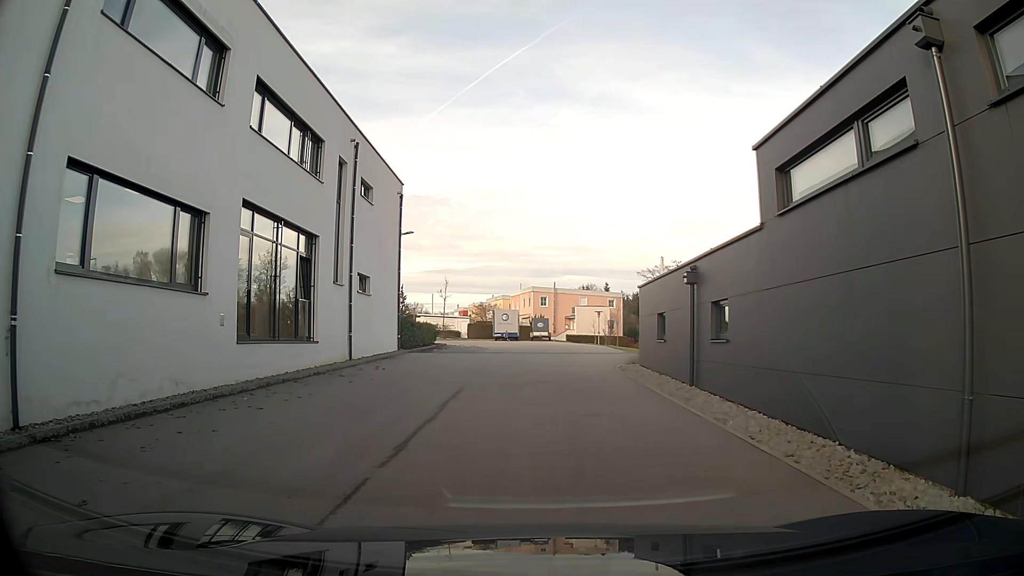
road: secondary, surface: asphalt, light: Day
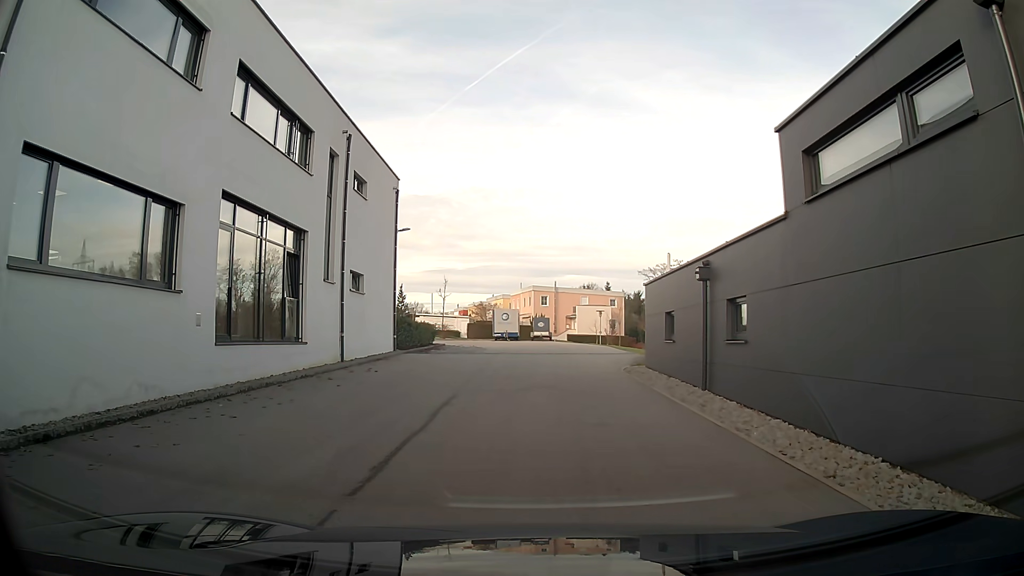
(0.0, +1.1) m; 0°
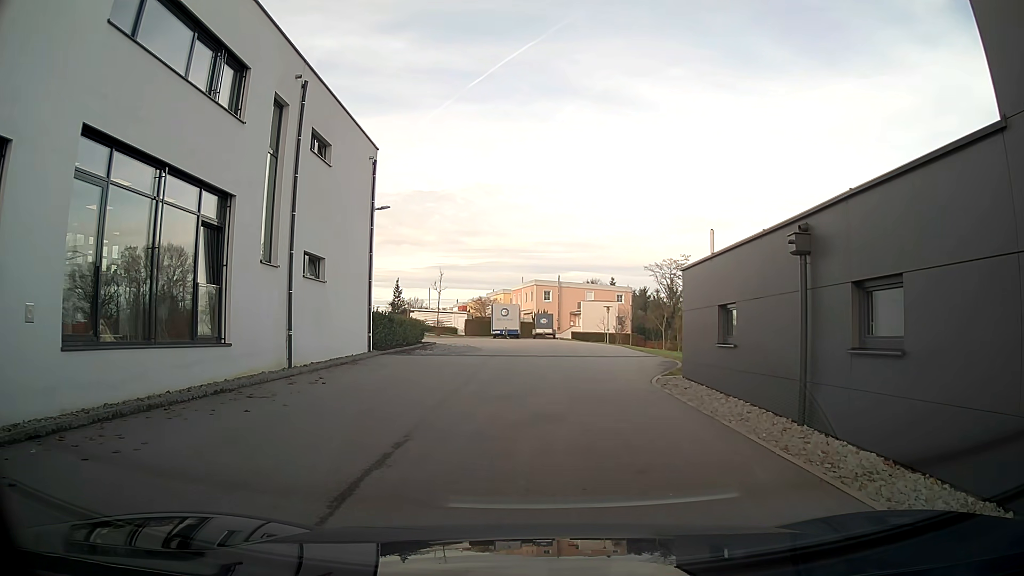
(0.0, +5.1) m; 0°
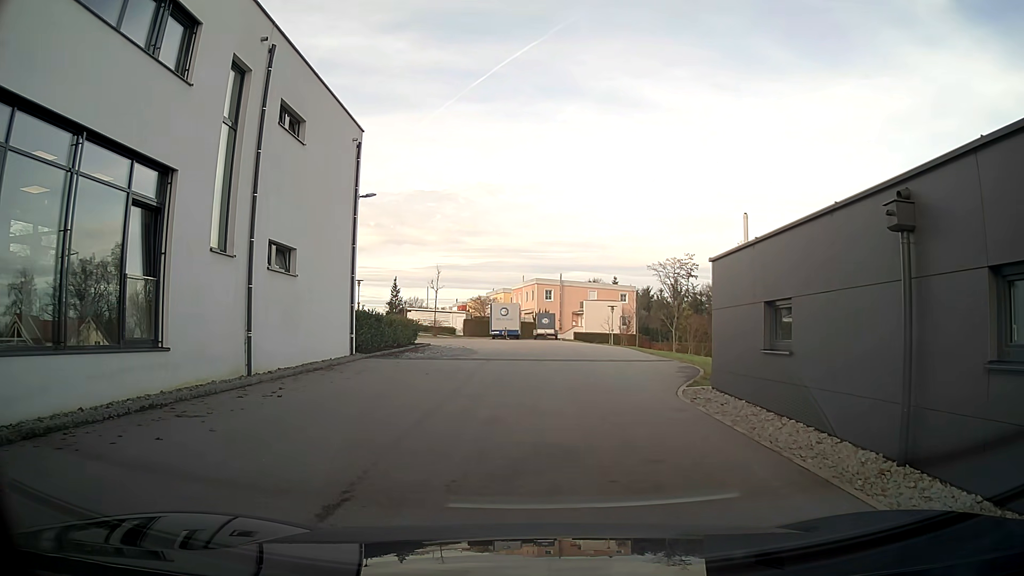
(0.0, +2.6) m; 0°
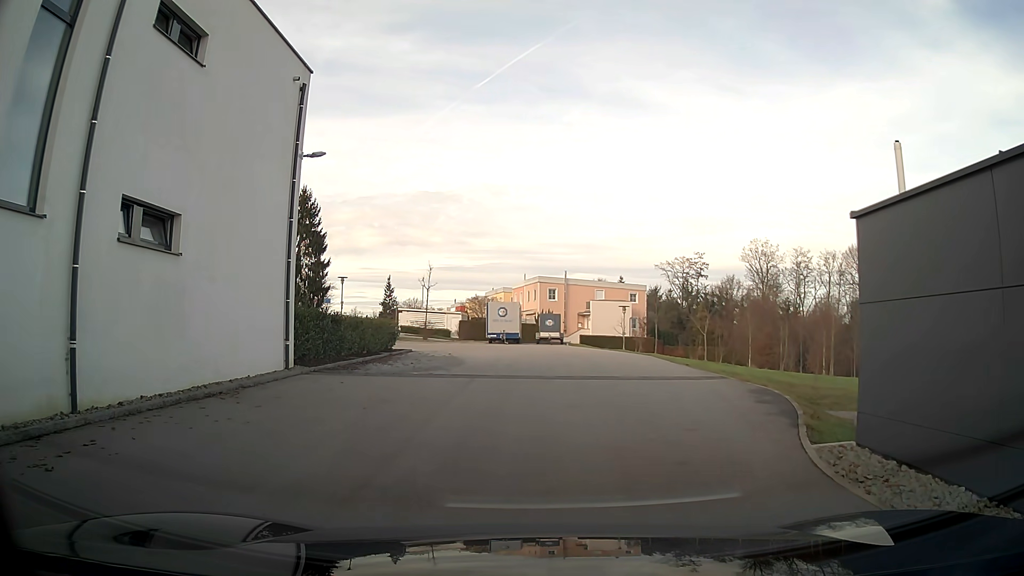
(0.0, +6.3) m; 0°
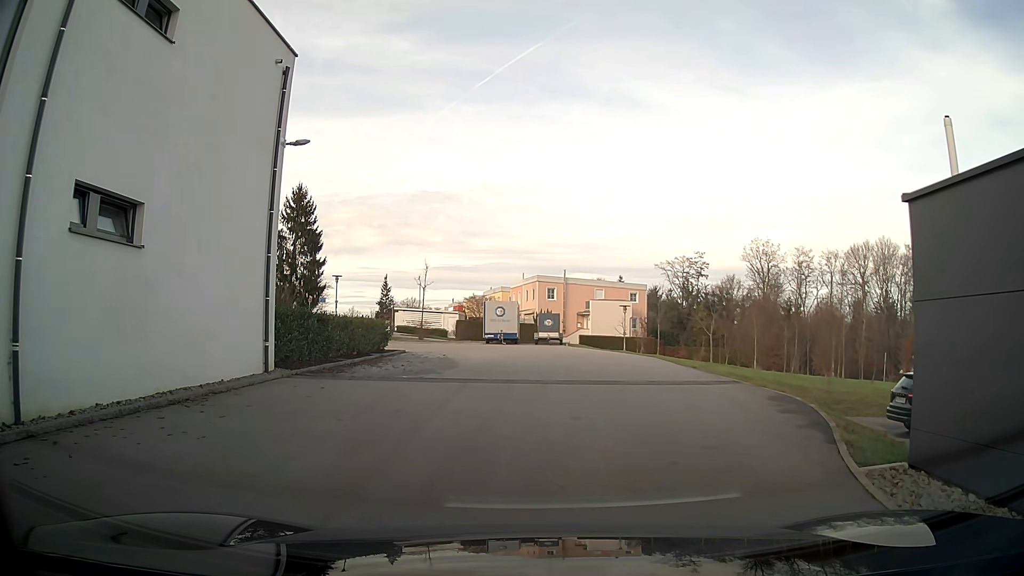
(0.0, +1.2) m; 0°
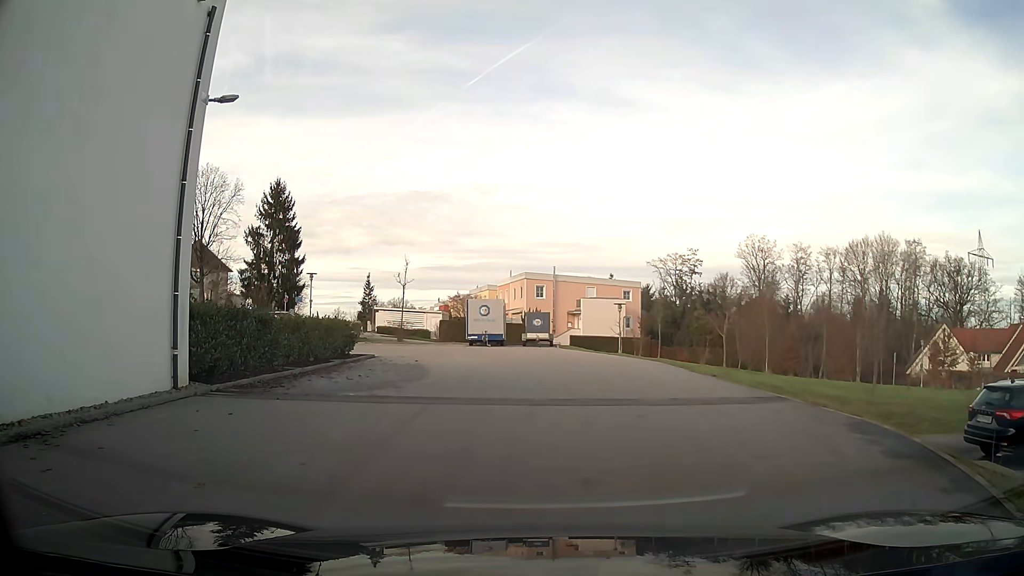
(0.0, +3.7) m; +1°
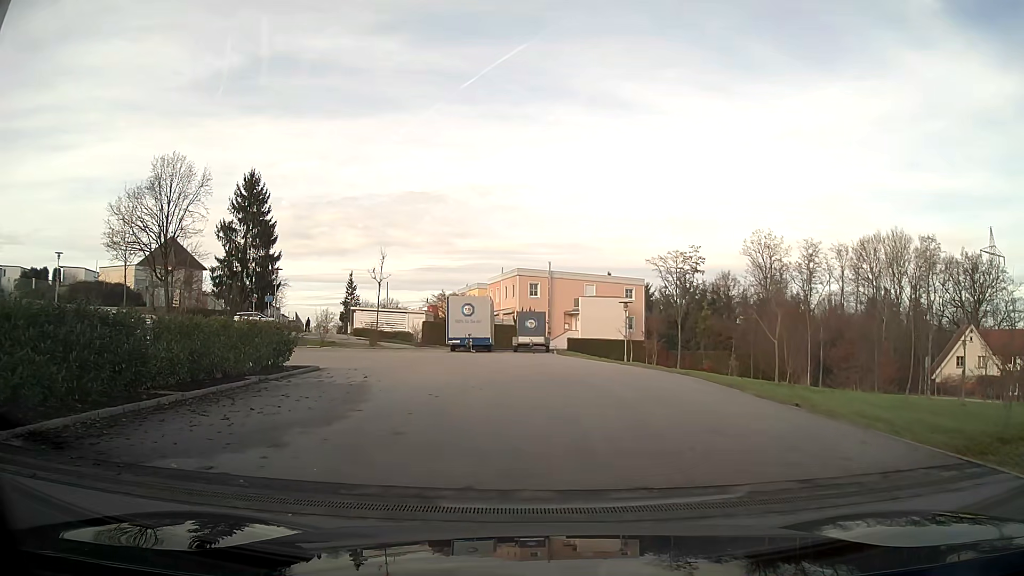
(0.0, +6.2) m; 0°
(0, +10) (0, +20) (-5, +28) (-14, +29) (-21, +23) (-25, +14) (-28, +4) (-30, -6) (-30, -16) (-29, -26) m
